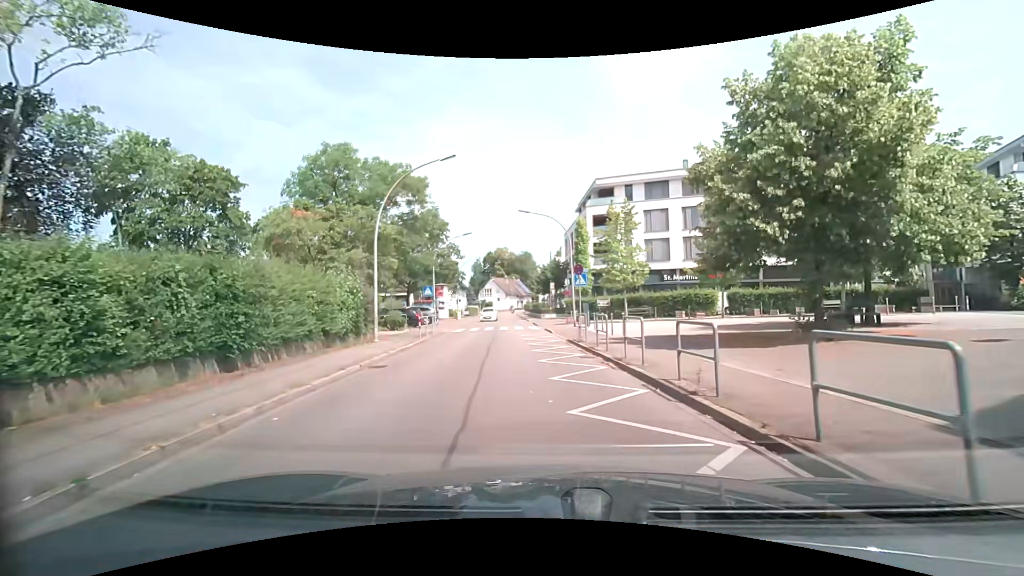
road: tertiary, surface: asphalt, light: Day
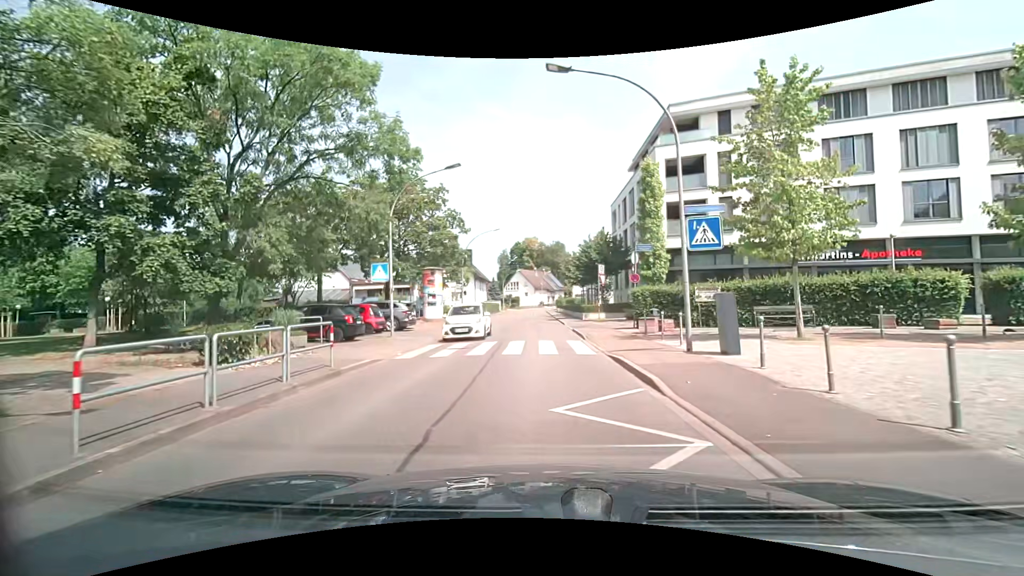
(-0.8, +18.3) m; -4°
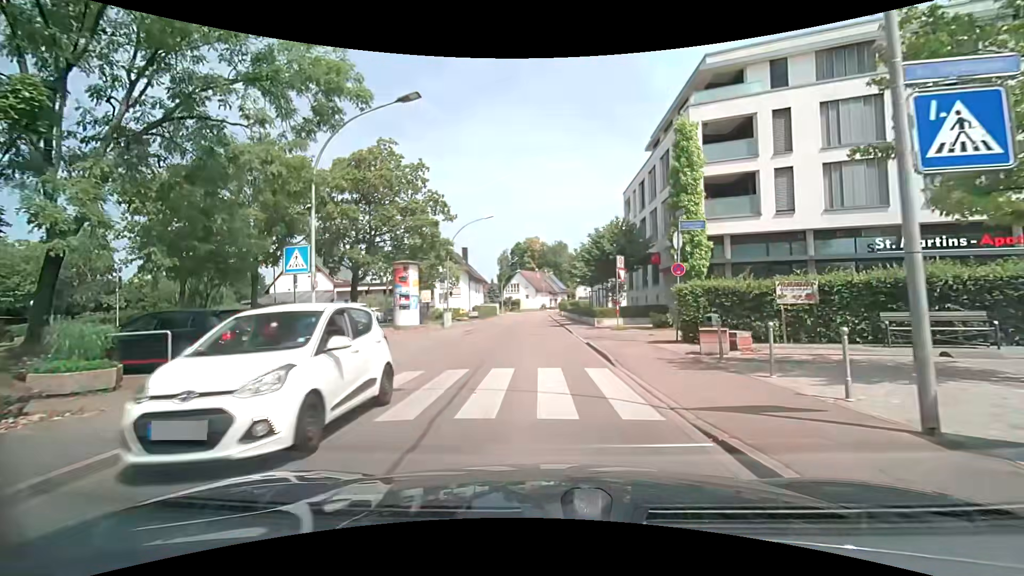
(0.0, +7.4) m; 0°
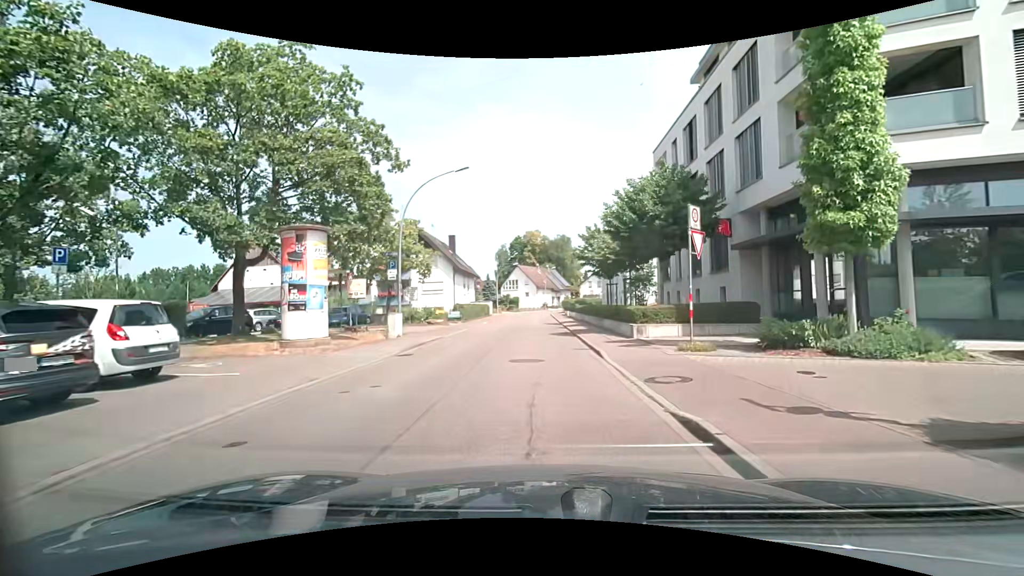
(0.0, +12.4) m; -1°
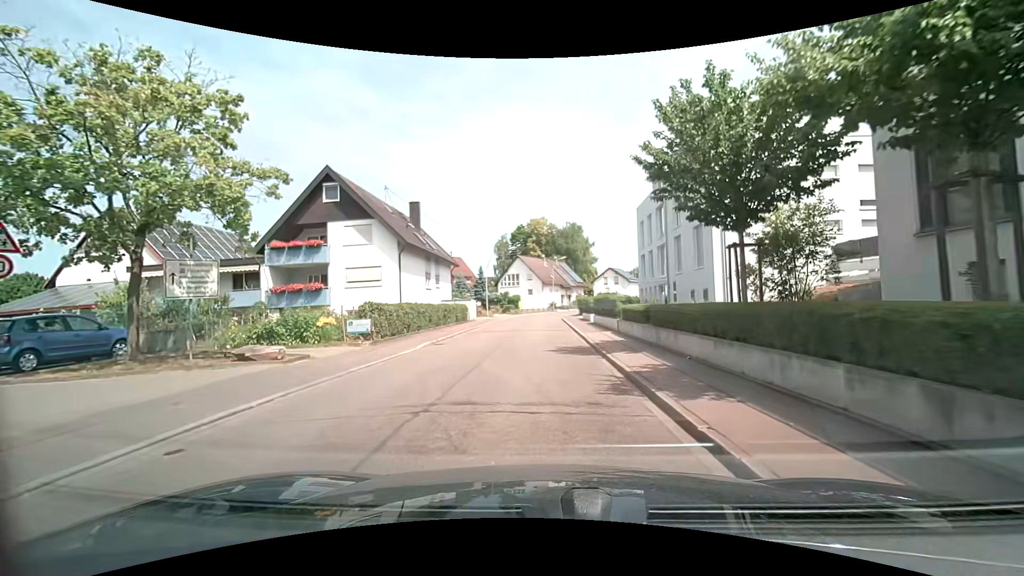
(+0.1, +22.3) m; -1°
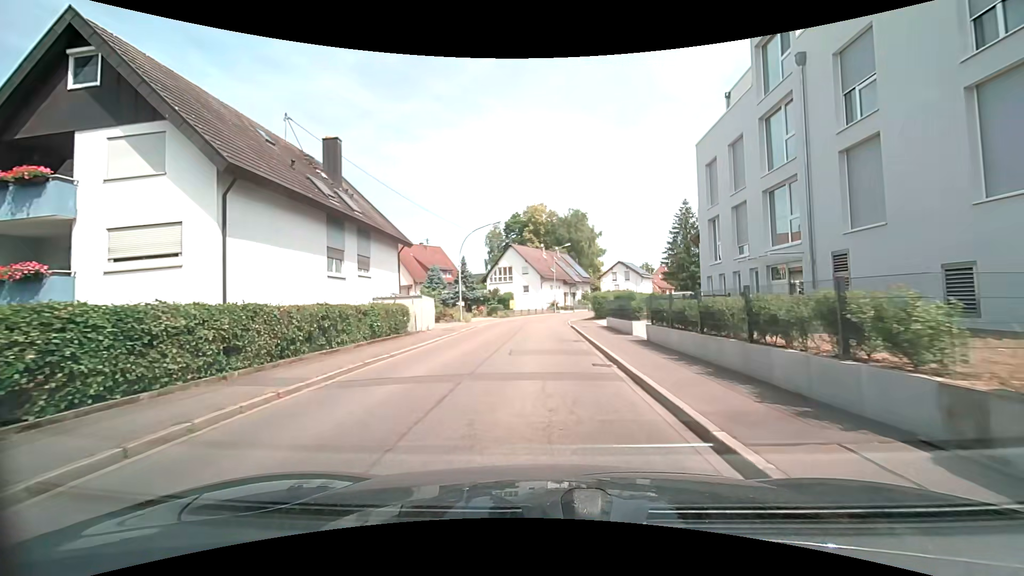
(+0.1, +17.6) m; 0°
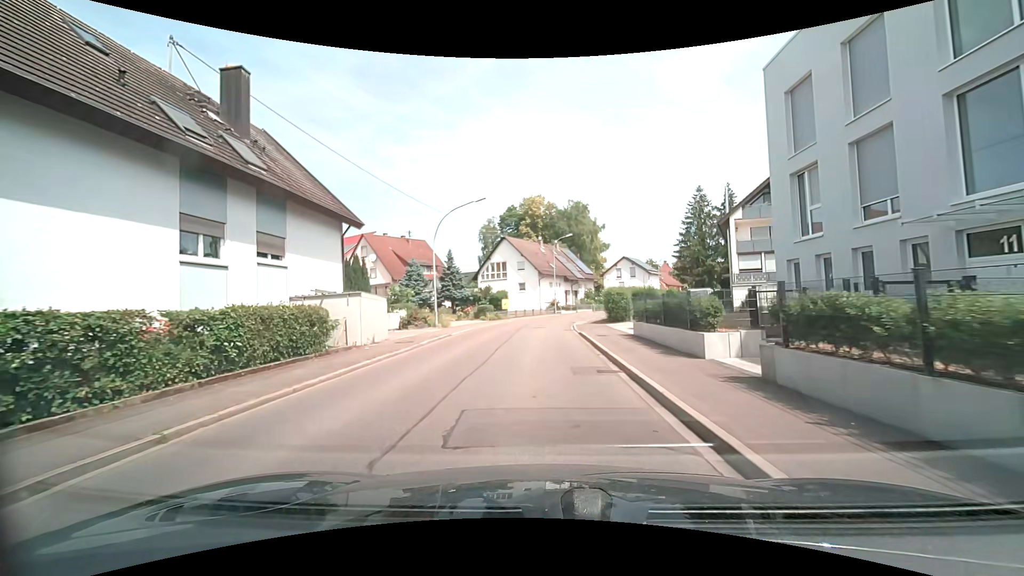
(+0.1, +8.6) m; 0°
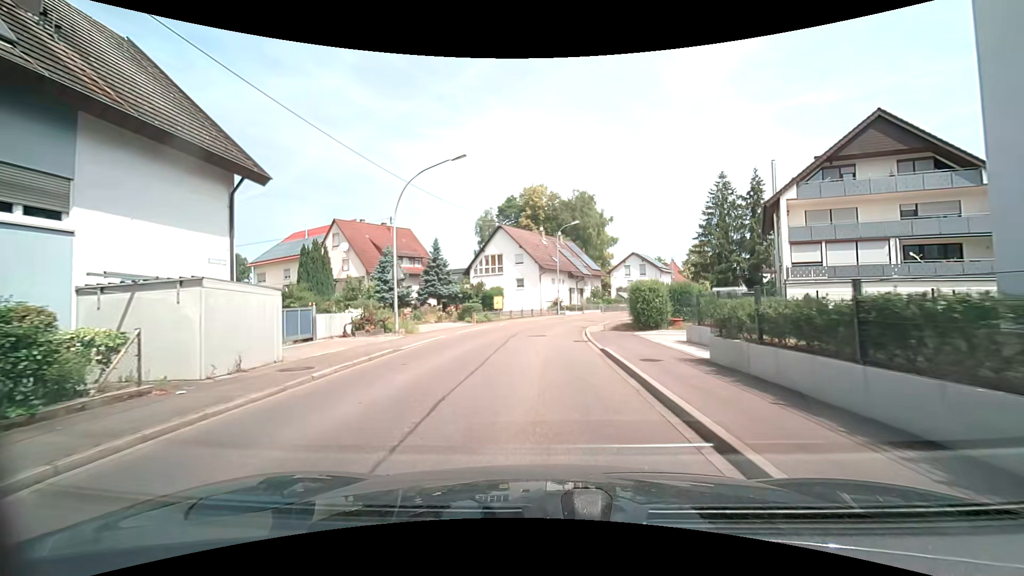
(0.0, +8.5) m; 0°
(0, +10) (0, +20) (+1, +30) (+3, +40) (+7, +49) (+11, +58) (+16, +67) (+21, +76) (+25, +84) (+30, +93) m
